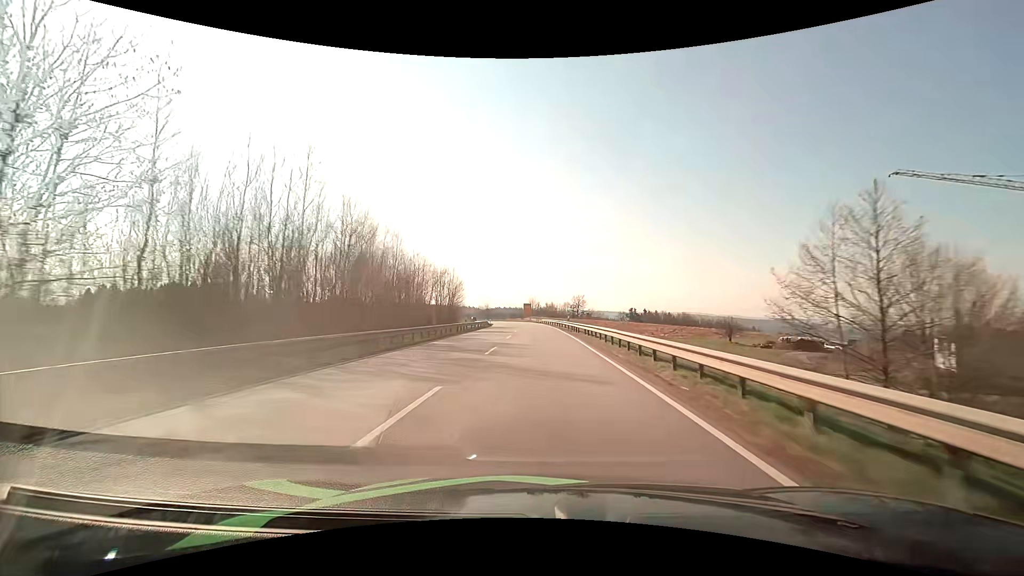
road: primary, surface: asphalt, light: Day
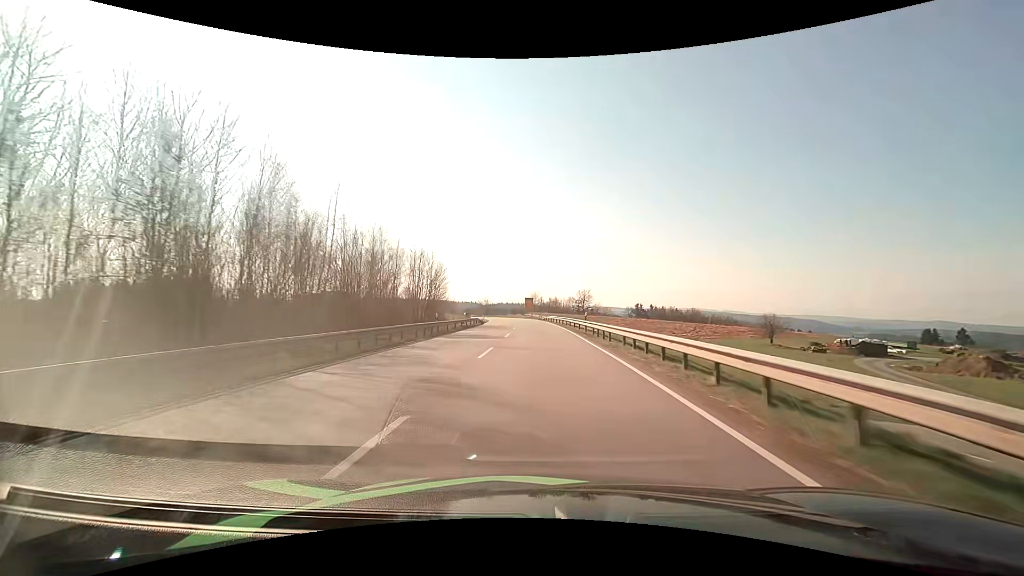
(-0.1, +14.7) m; -1°
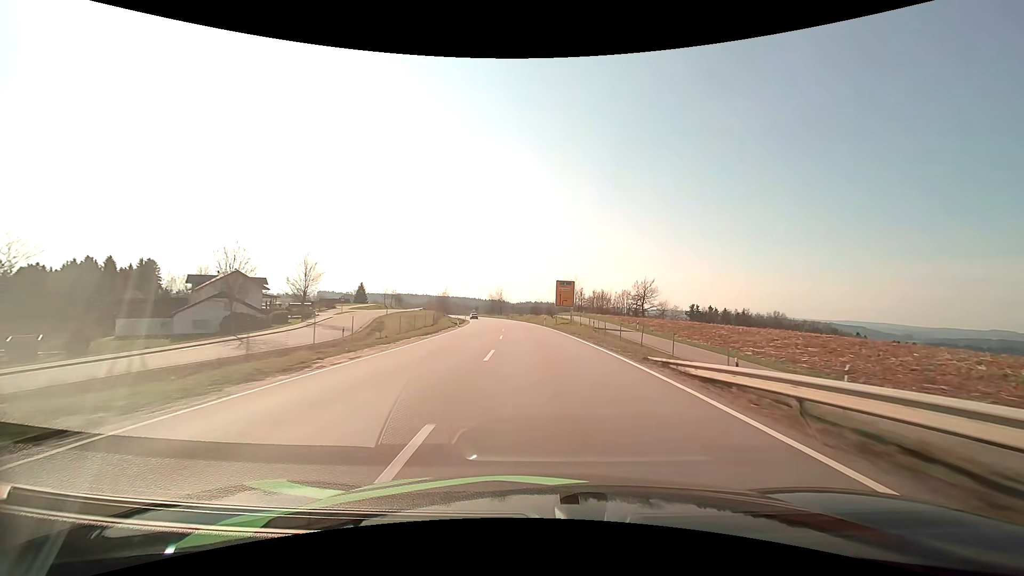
(-2.0, +72.8) m; -3°
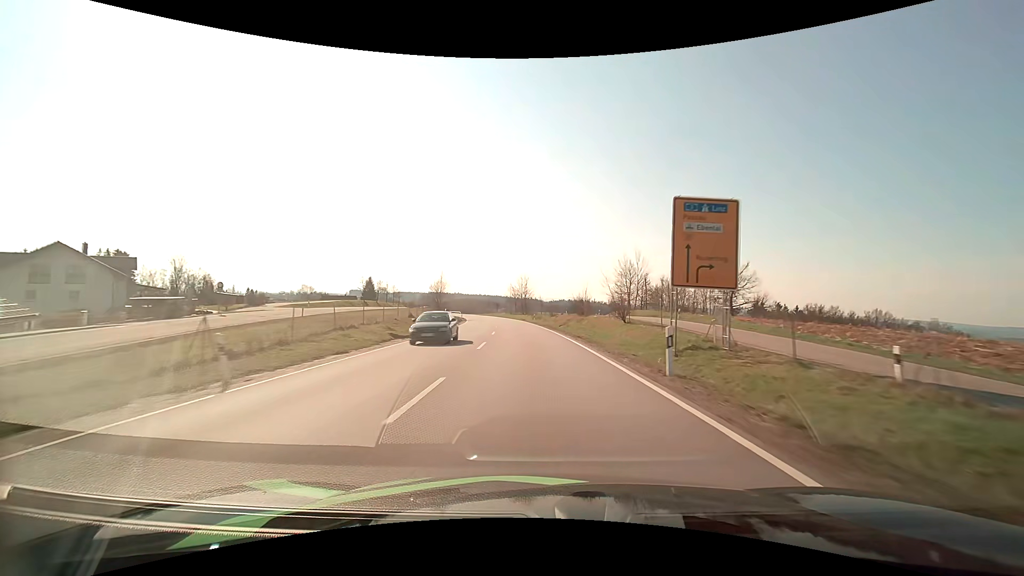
(-1.2, +44.1) m; -4°
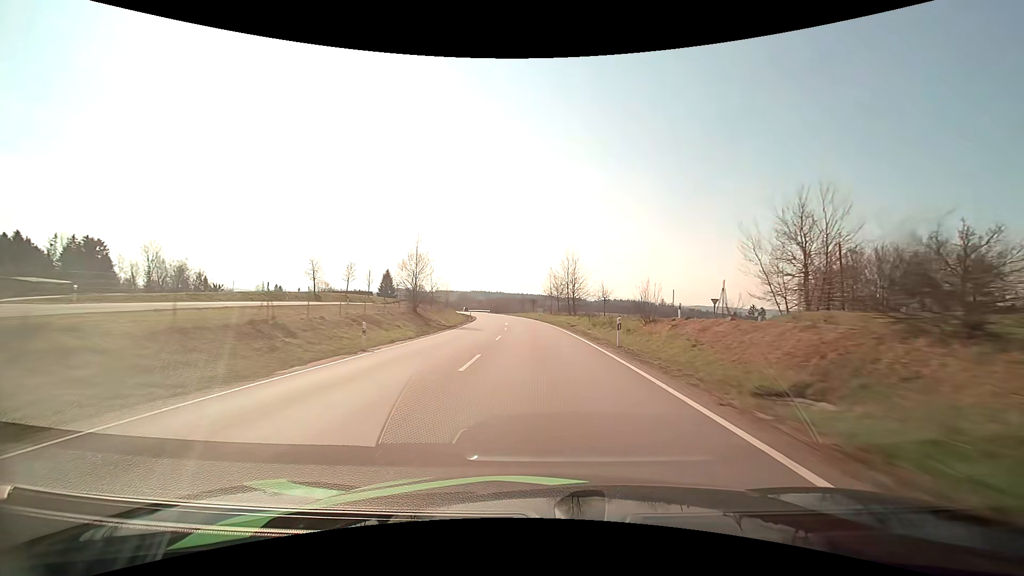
(-1.9, +43.1) m; -5°
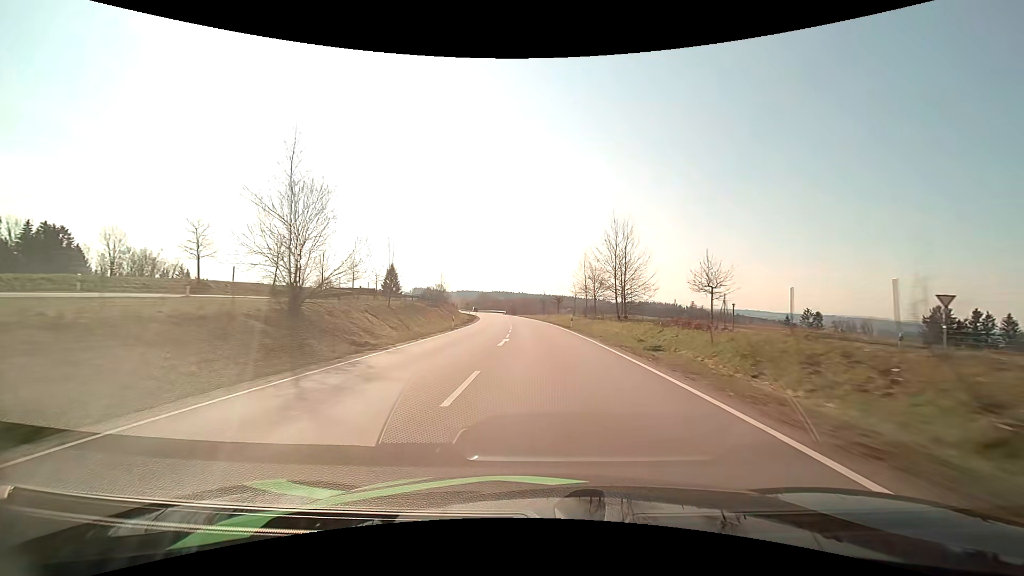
(-0.7, +28.2) m; -3°
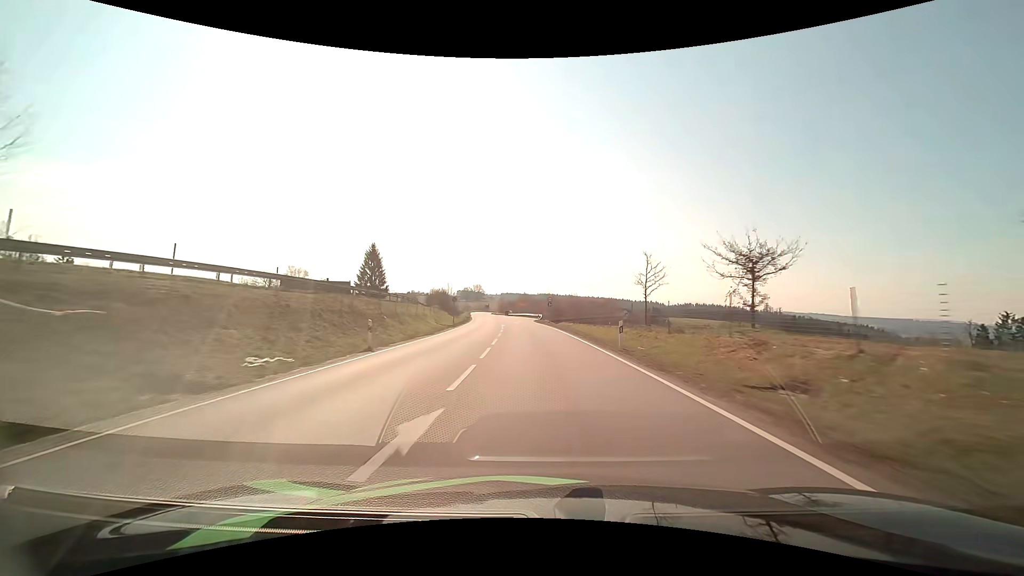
(-2.9, +71.4) m; -5°
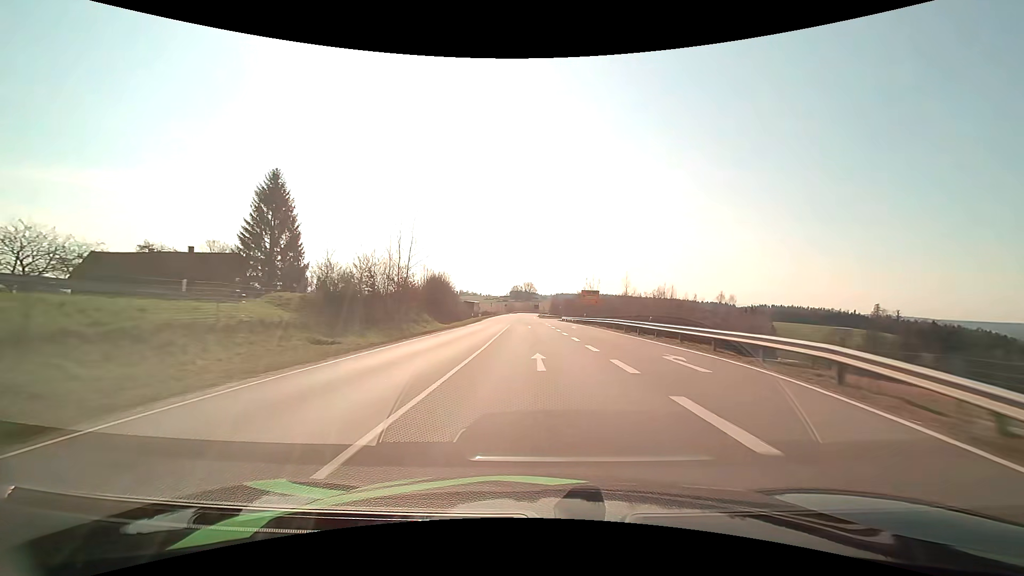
(-4.0, +73.3) m; -6°
(0, +10) (0, +20) (0, +30) (-1, +40) (-1, +50) (-1, +60) (-2, +70) (-2, +80) (-2, +90) (-3, +100) m
